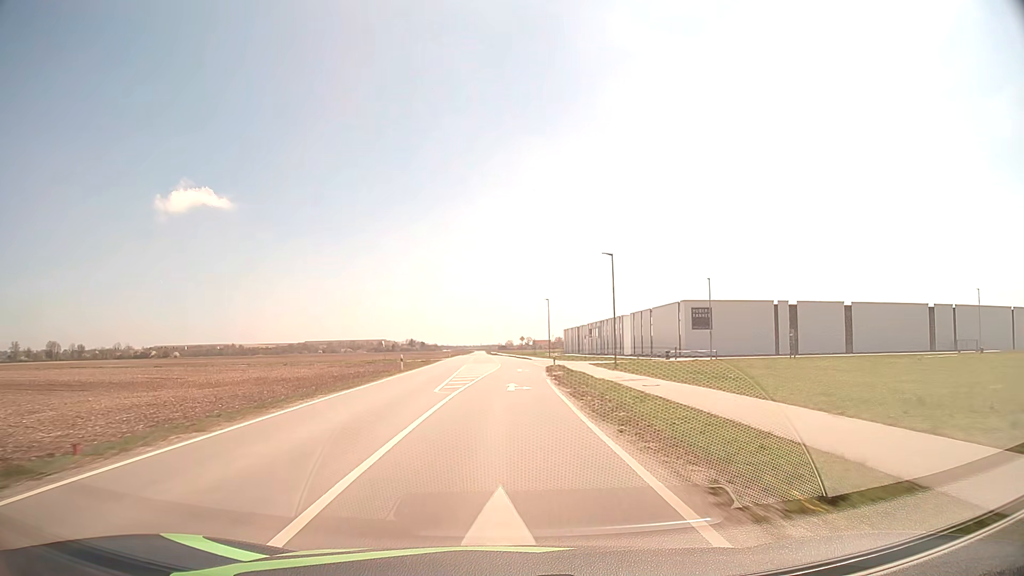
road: tertiary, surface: asphalt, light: Day
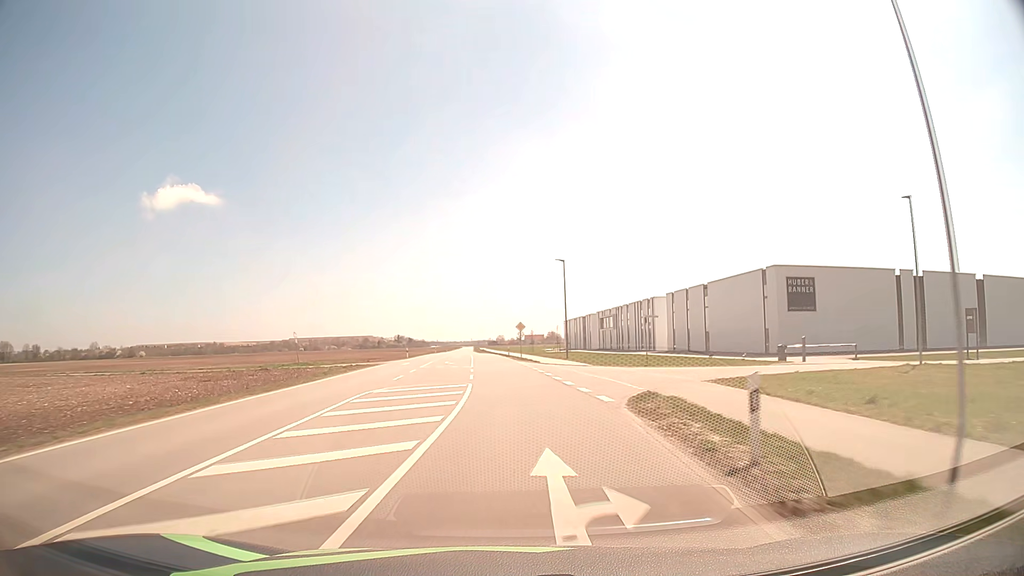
(+0.2, +37.6) m; +1°
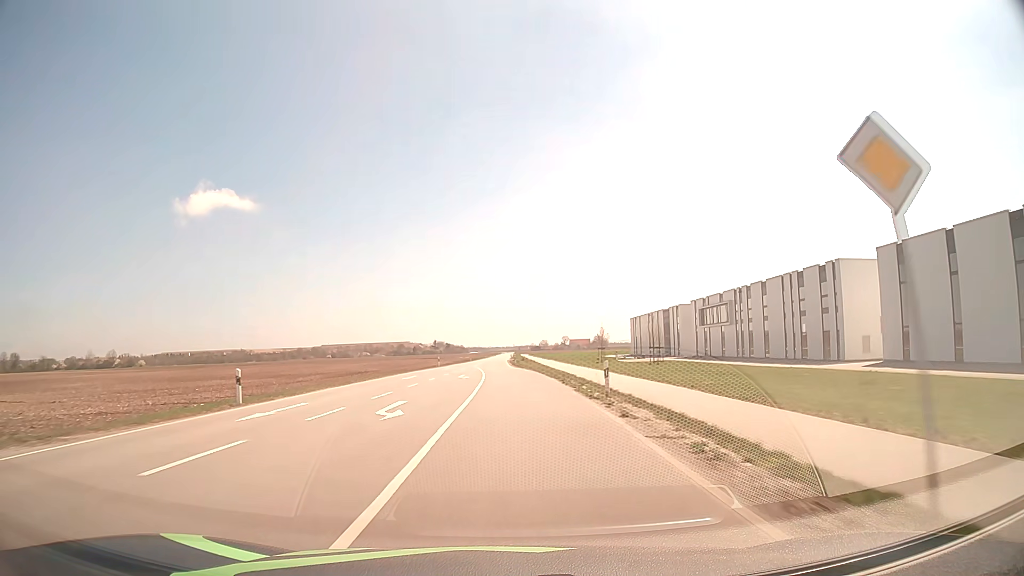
(-1.4, +50.6) m; -4°
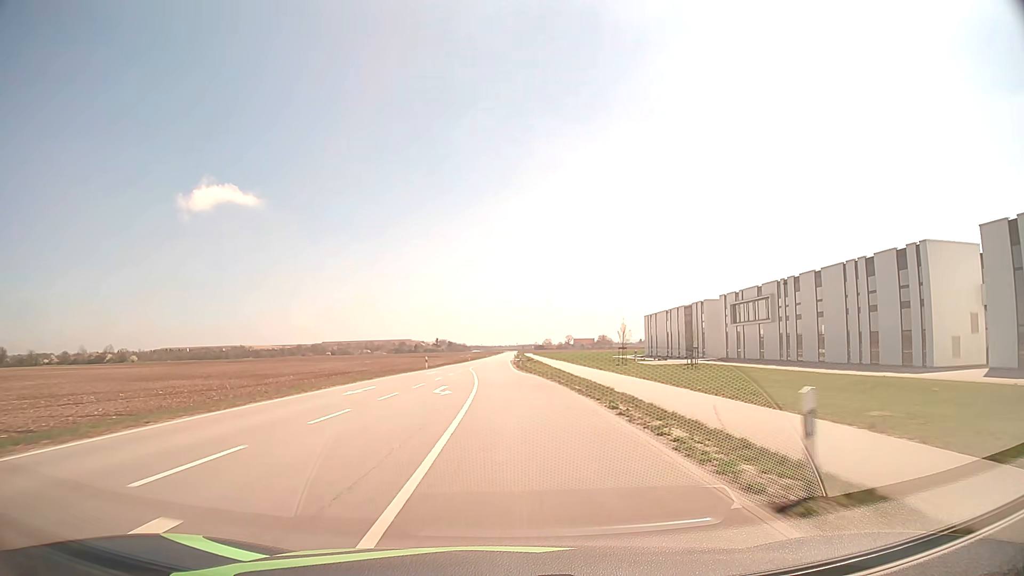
(0.0, +12.7) m; 0°
(0, +10) (0, +20) (0, +30) (-1, +40) (-1, +50) (-1, +60) (-1, +70) (-1, +80) (-1, +90) (-1, +100) m
